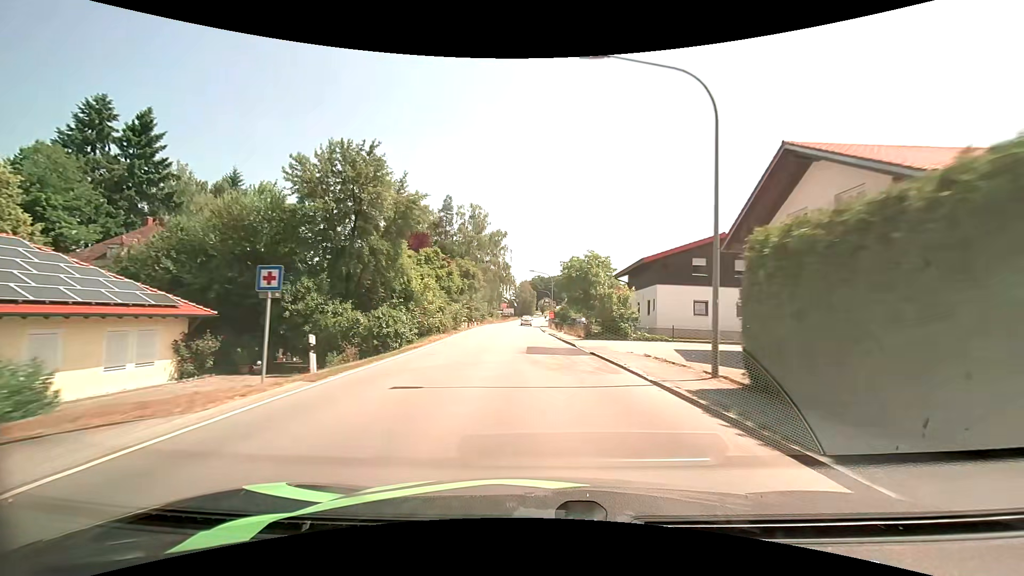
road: secondary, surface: asphalt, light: Day
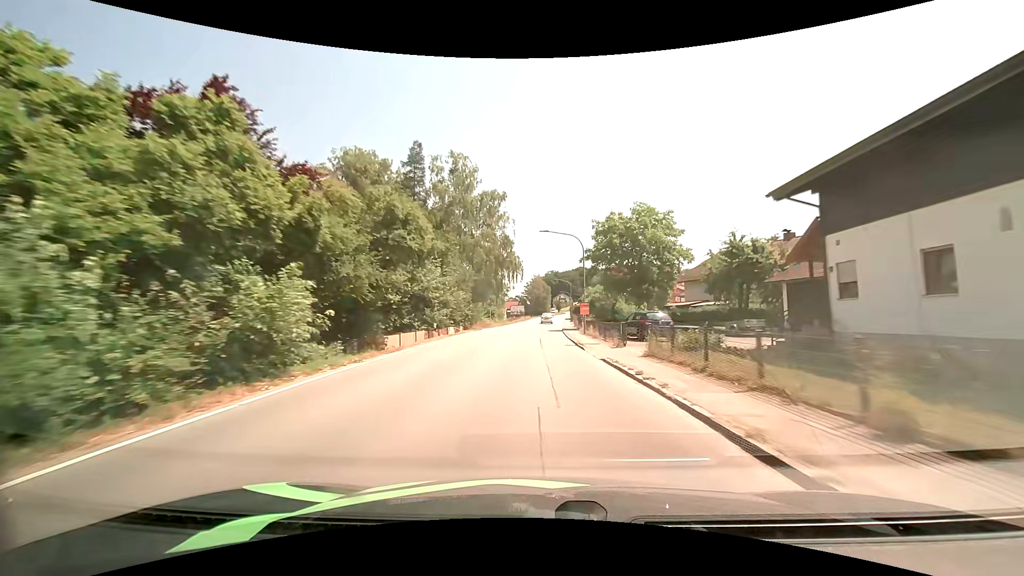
(-0.5, +29.1) m; -2°
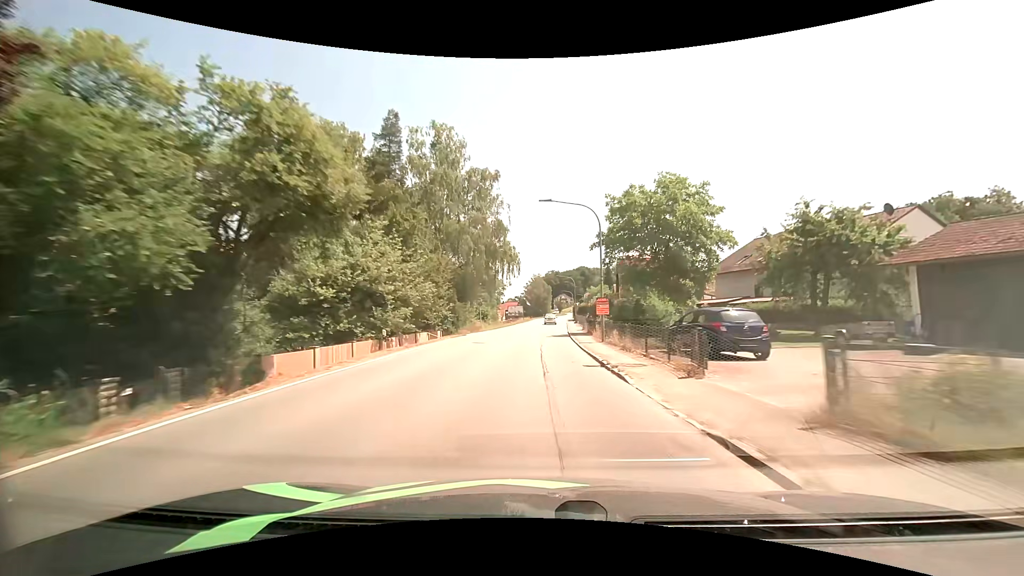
(0.0, +9.9) m; 0°
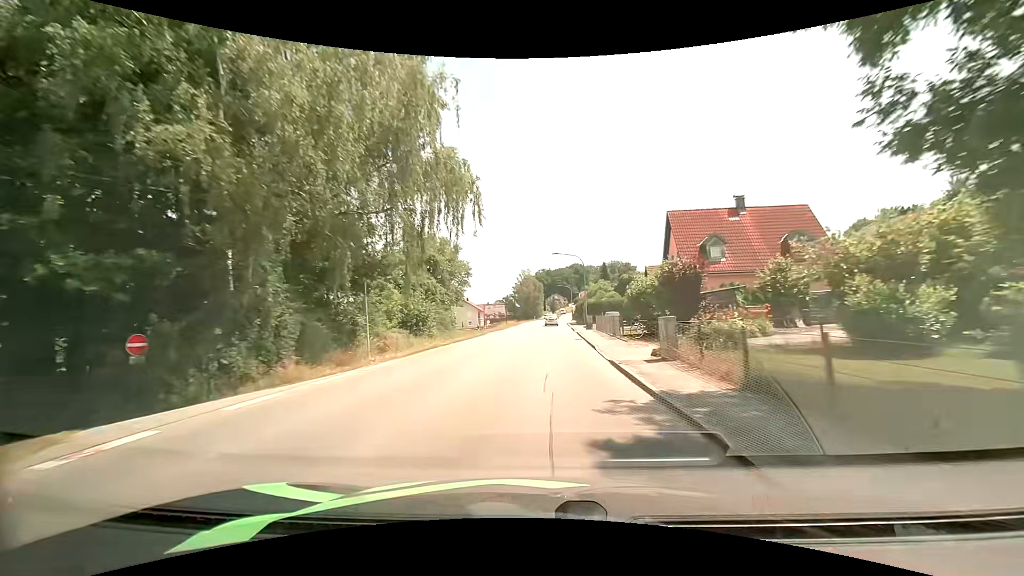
(-0.1, +30.1) m; +1°
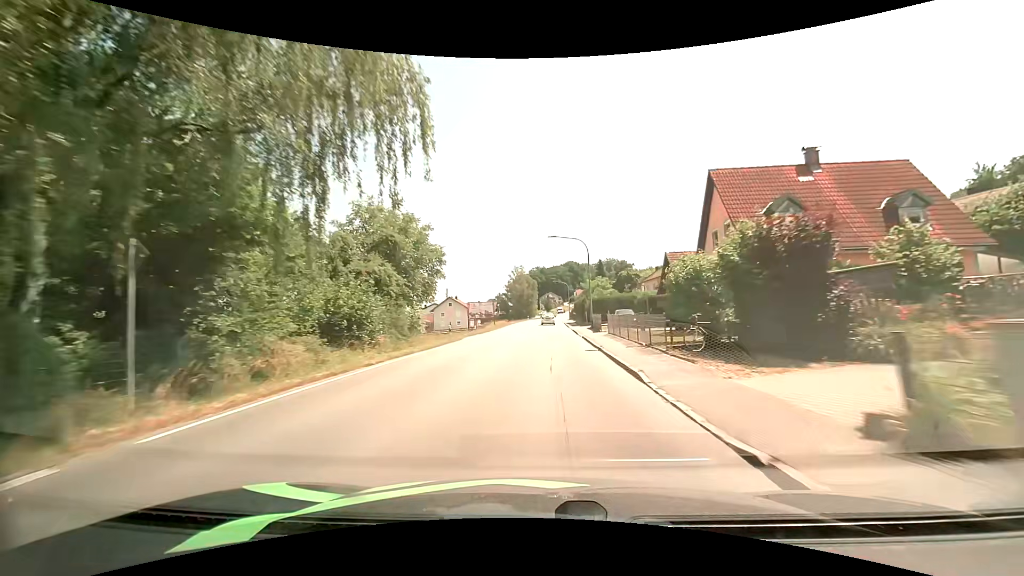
(+0.1, +10.2) m; +1°
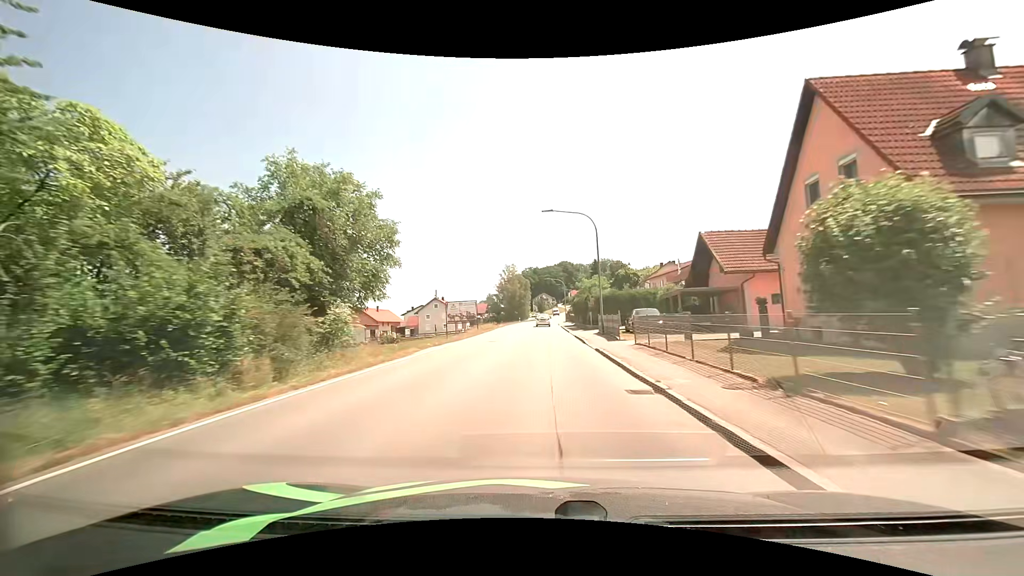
(0.0, +10.3) m; +1°
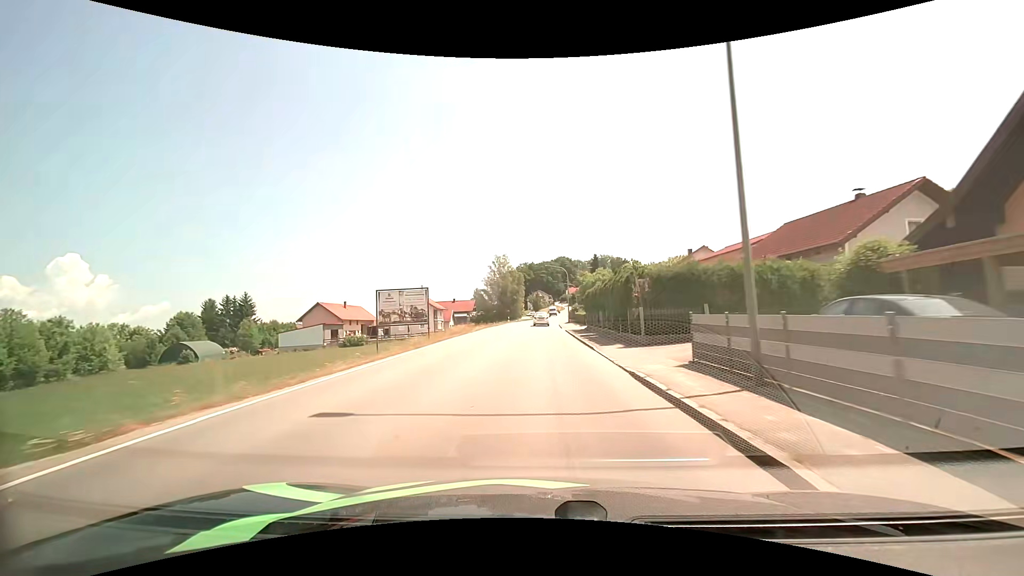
(+0.1, +20.6) m; 0°
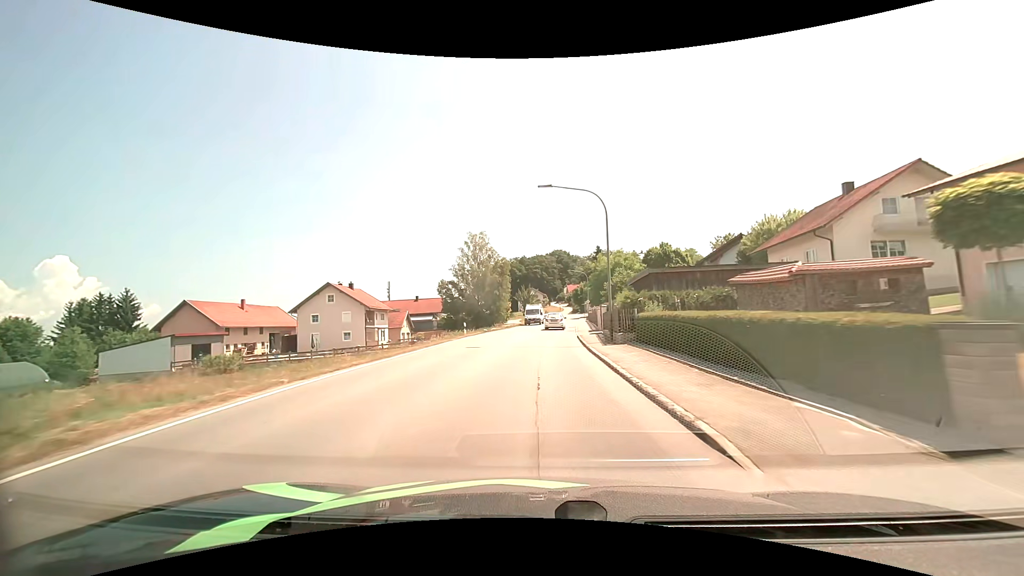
(+0.1, +39.8) m; +1°
(0, +10) (0, +20) (+1, +30) (+1, +40) (+2, +50) (+2, +60) (+3, +70) (+4, +80) (+5, +90) (+5, +100) m
